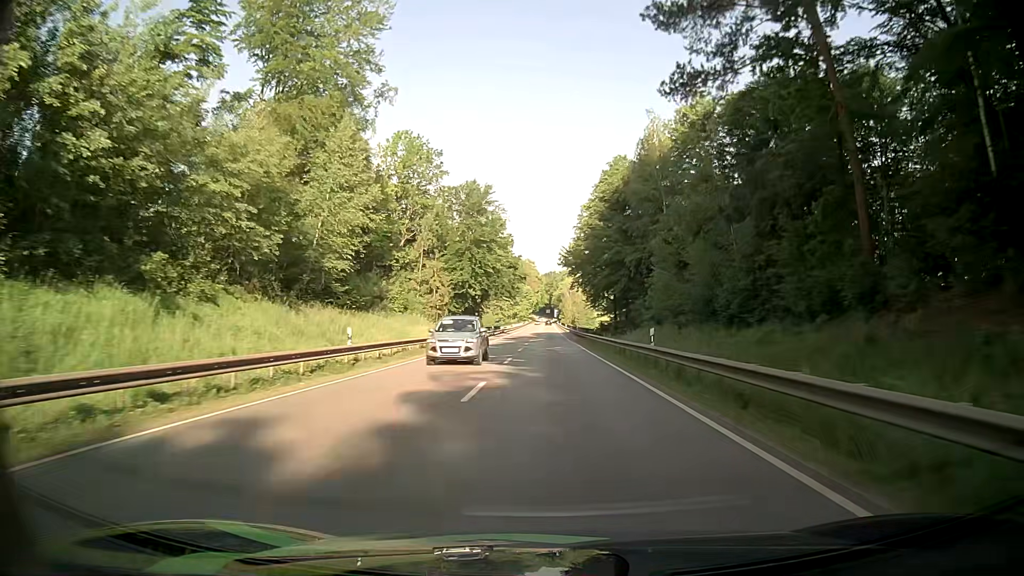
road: primary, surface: asphalt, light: Day
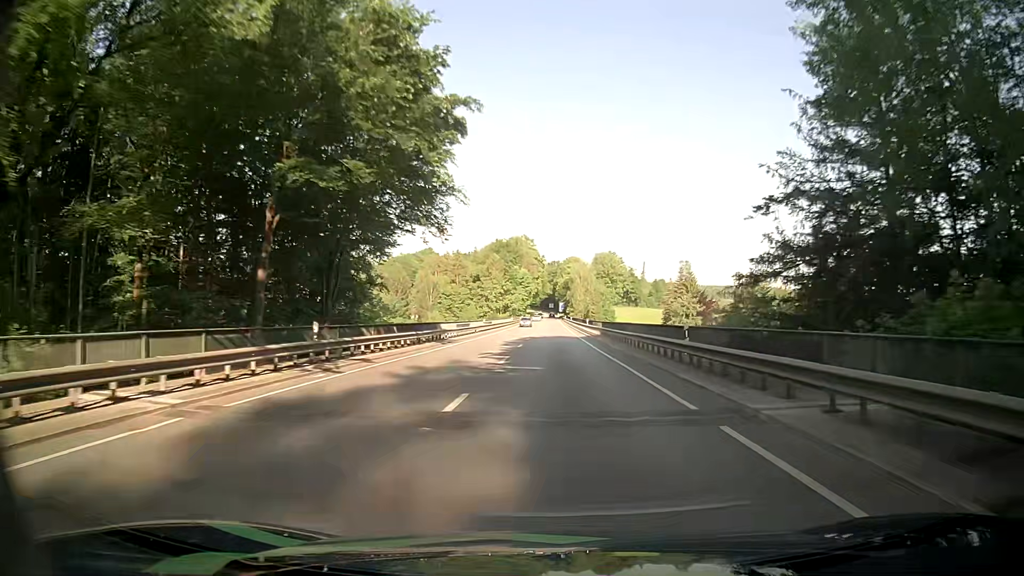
(0.0, +63.7) m; 0°
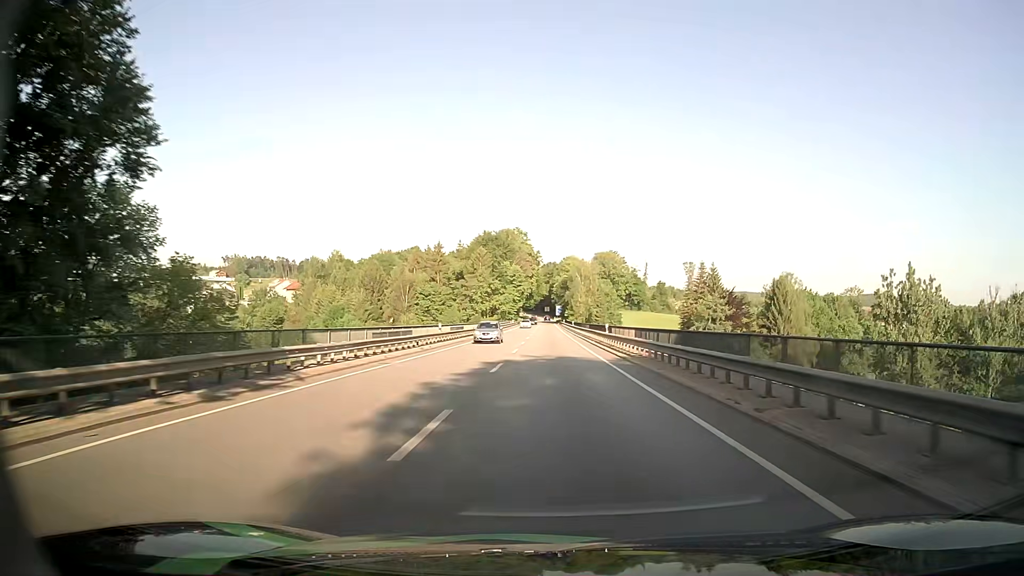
(0.0, +25.7) m; 0°
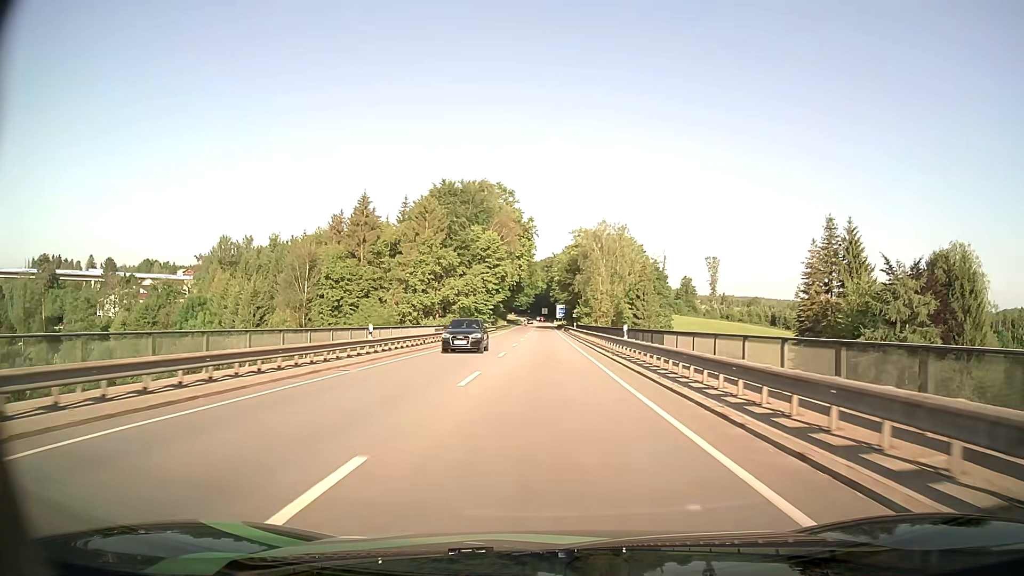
(+0.4, +63.7) m; 0°
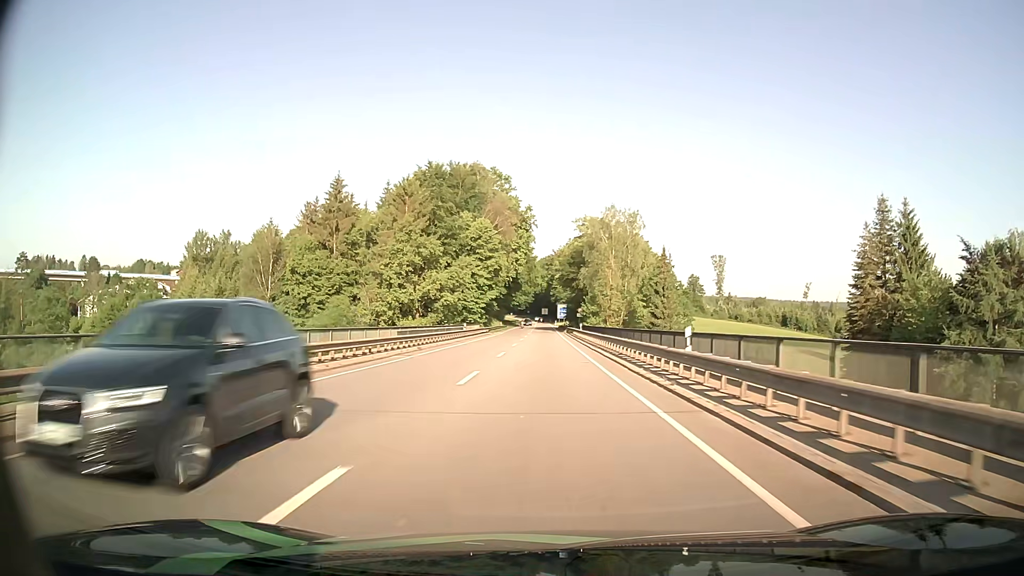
(0.0, +12.4) m; 0°
